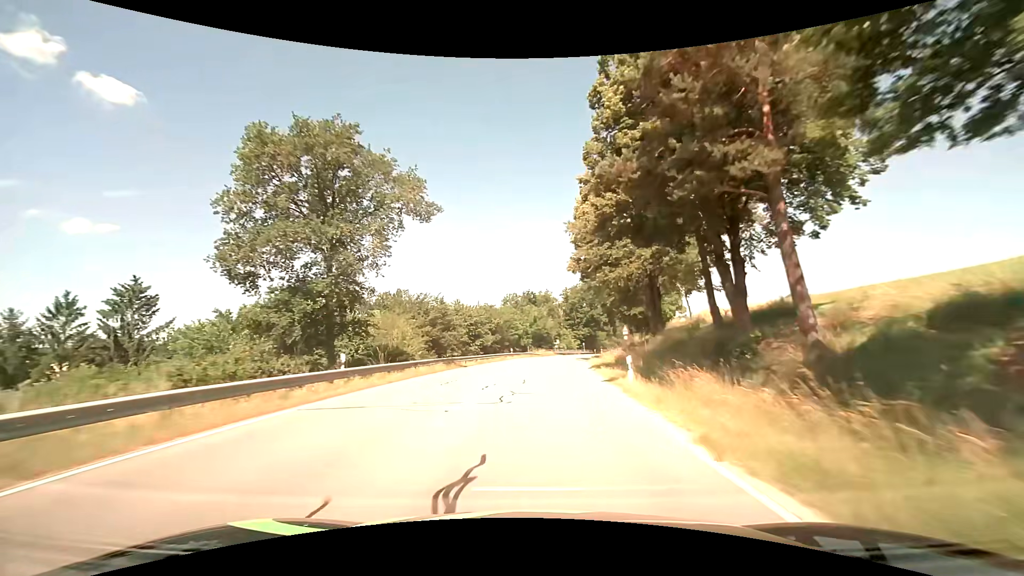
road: secondary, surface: asphalt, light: Day
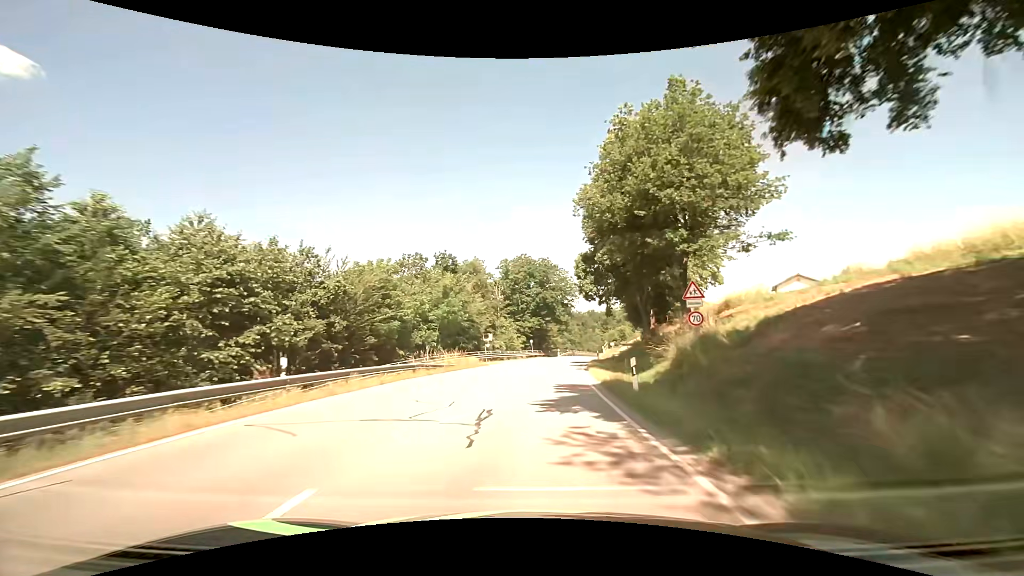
(+2.6, +42.8) m; +7°
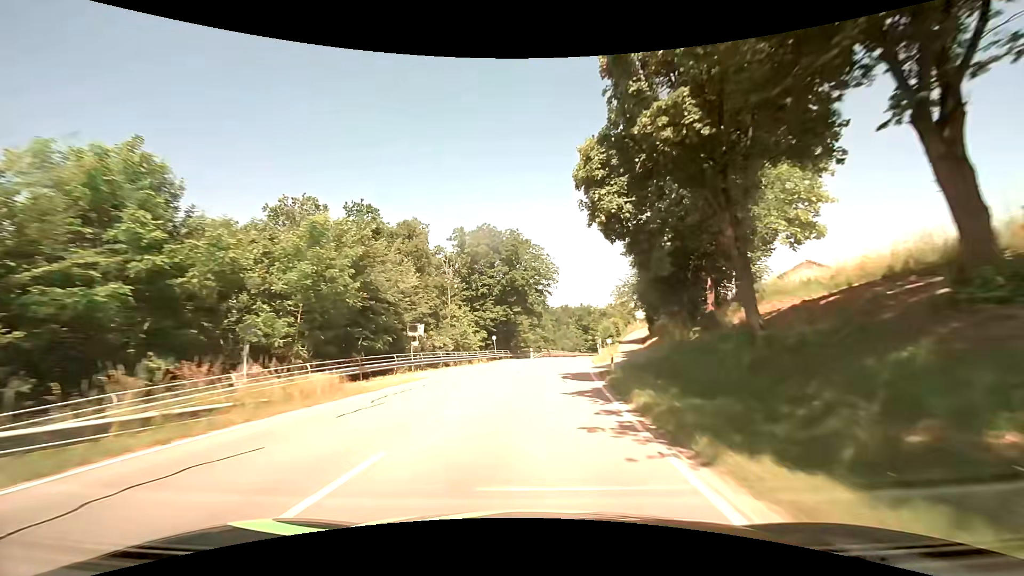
(+0.6, +21.5) m; +3°
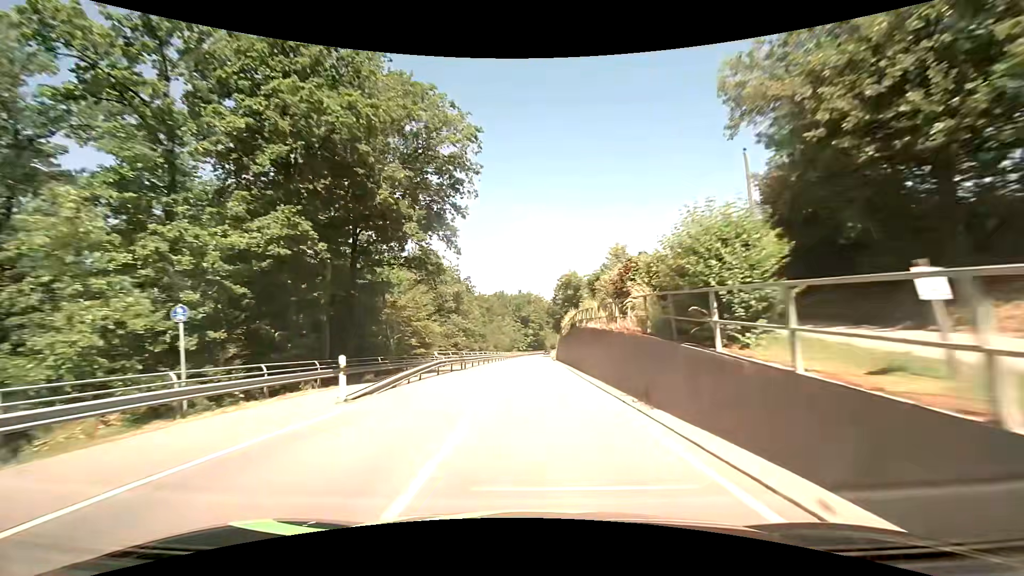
(+2.9, +43.5) m; +8°
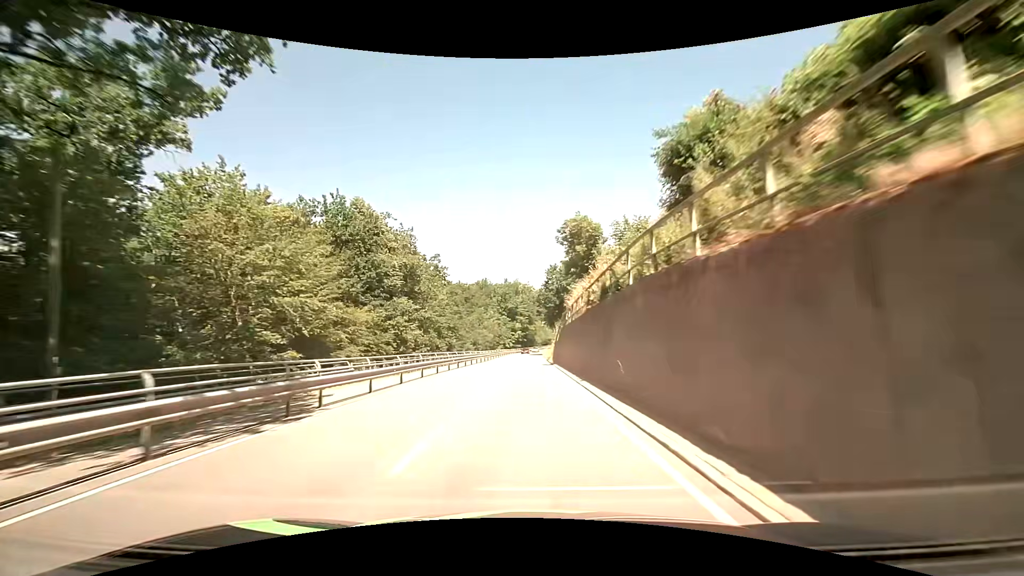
(+0.2, +22.3) m; +1°
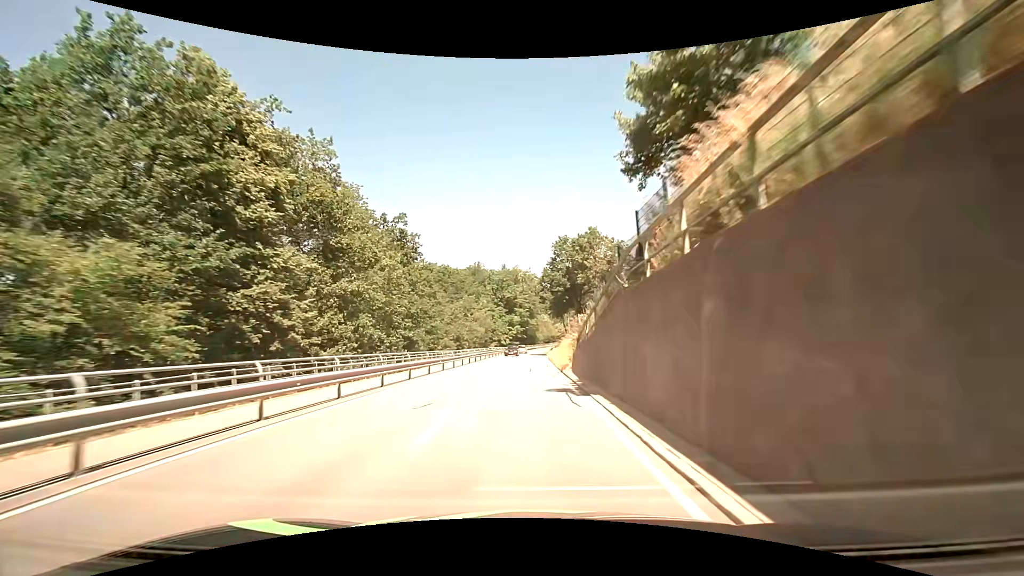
(-0.1, +22.7) m; -1°
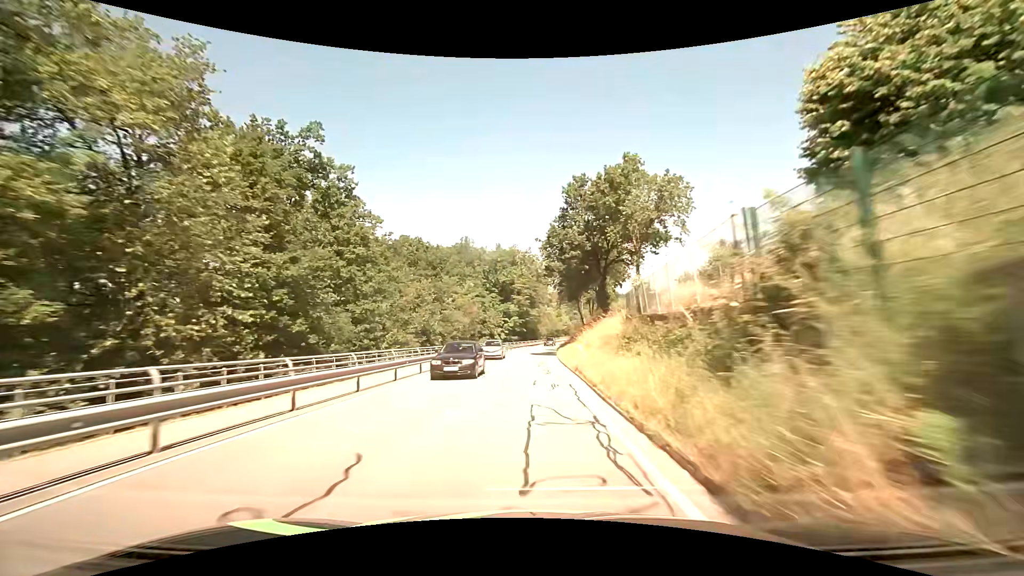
(0.0, +23.1) m; 0°
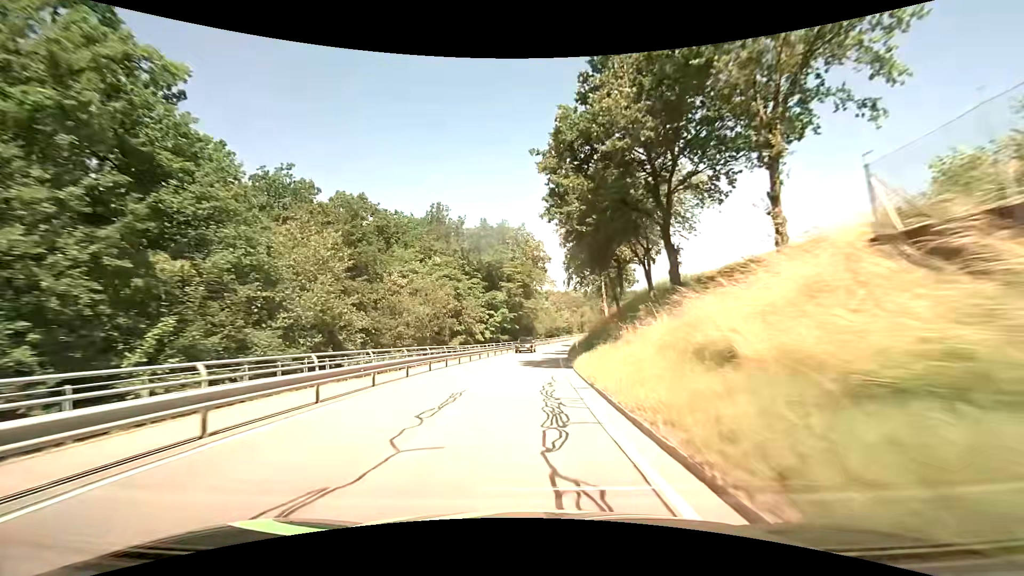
(+0.2, +23.1) m; +1°
(0, +10) (0, +20) (0, +30) (+1, +40) (+1, +50) (+2, +60) (+4, +70) (+5, +80) (+7, +89) (+10, +99) m
